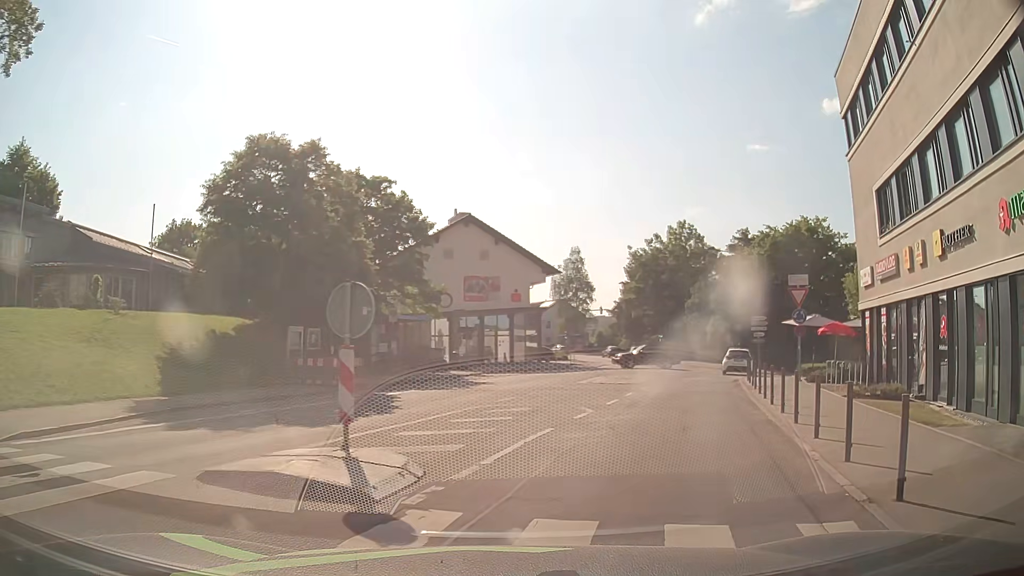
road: unclassified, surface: asphalt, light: Day
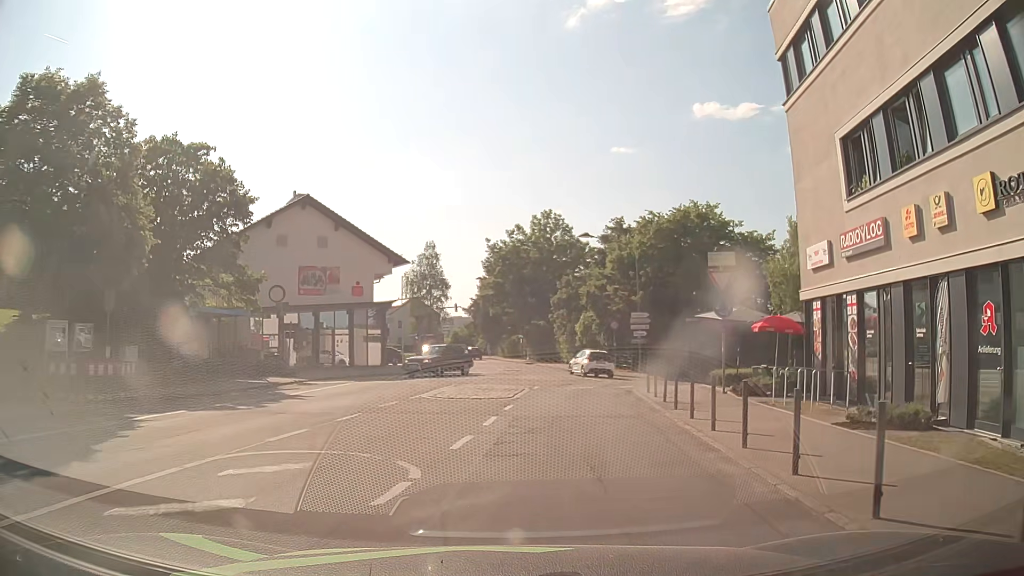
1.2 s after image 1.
(+0.7, +7.1) m; +10°
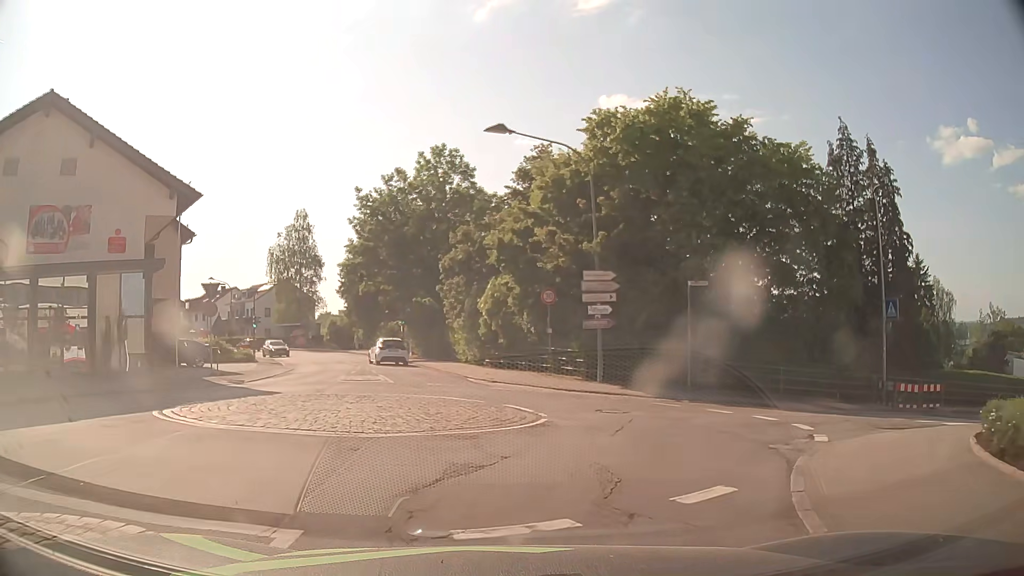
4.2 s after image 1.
(+2.0, +20.3) m; +8°
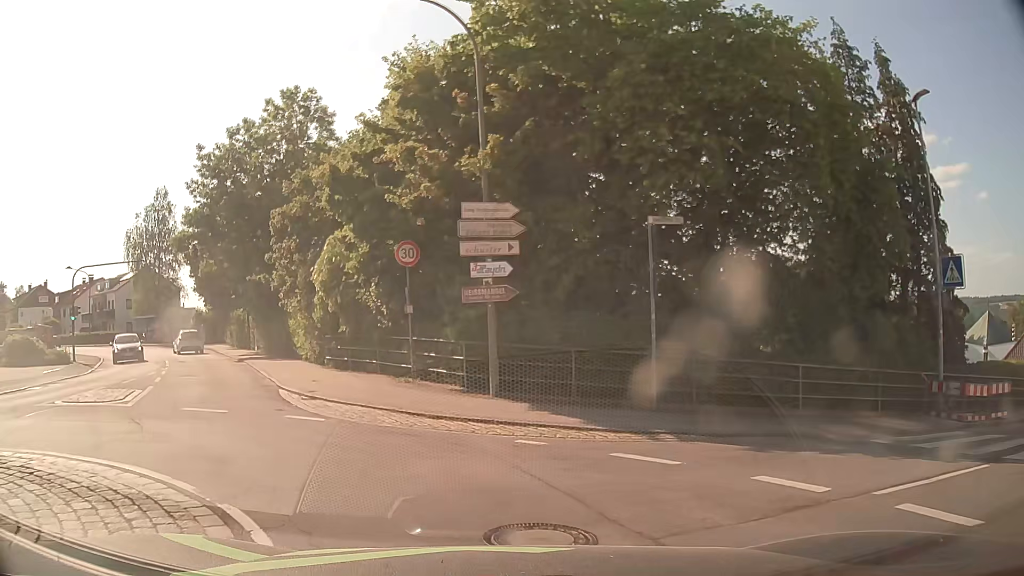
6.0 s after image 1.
(+1.2, +9.9) m; +10°
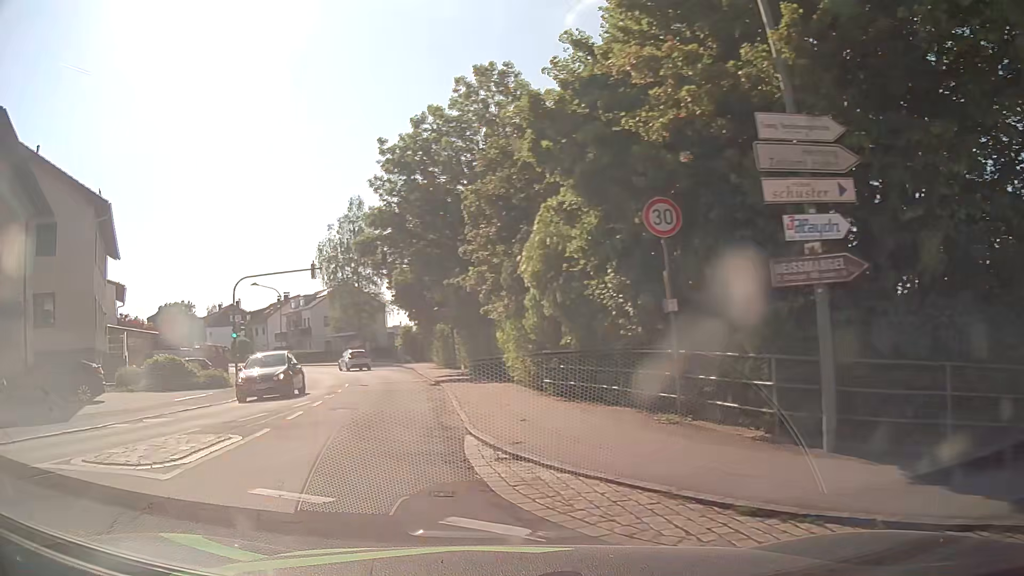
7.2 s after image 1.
(-0.8, +6.0) m; -18°
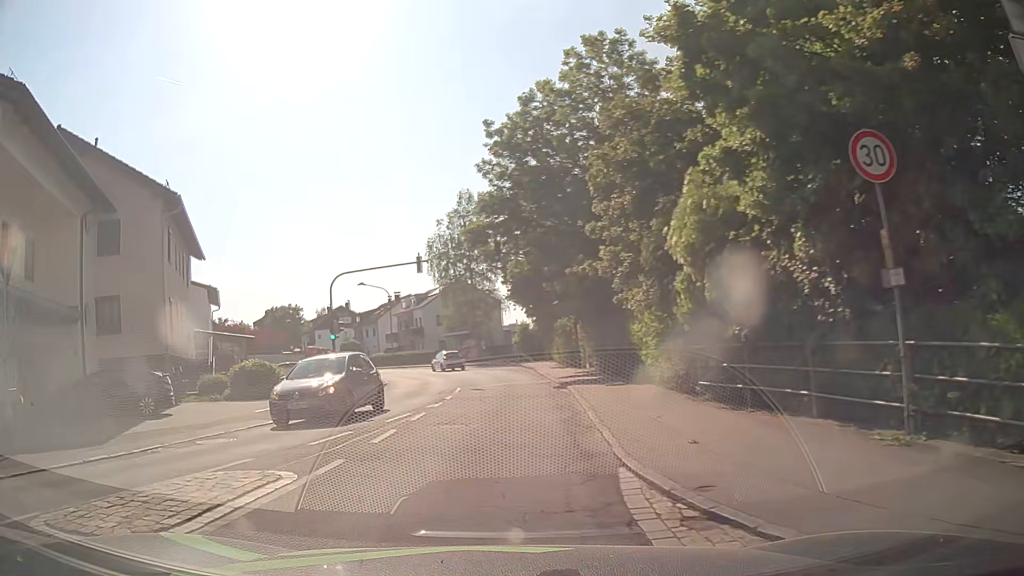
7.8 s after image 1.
(-0.3, +3.2) m; -10°
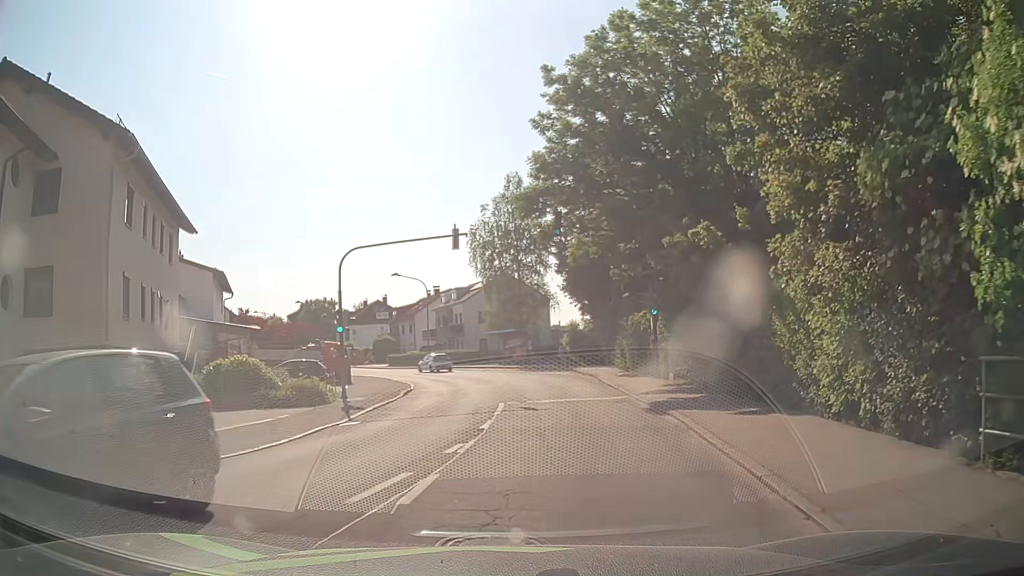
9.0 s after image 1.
(-0.5, +7.2) m; -5°
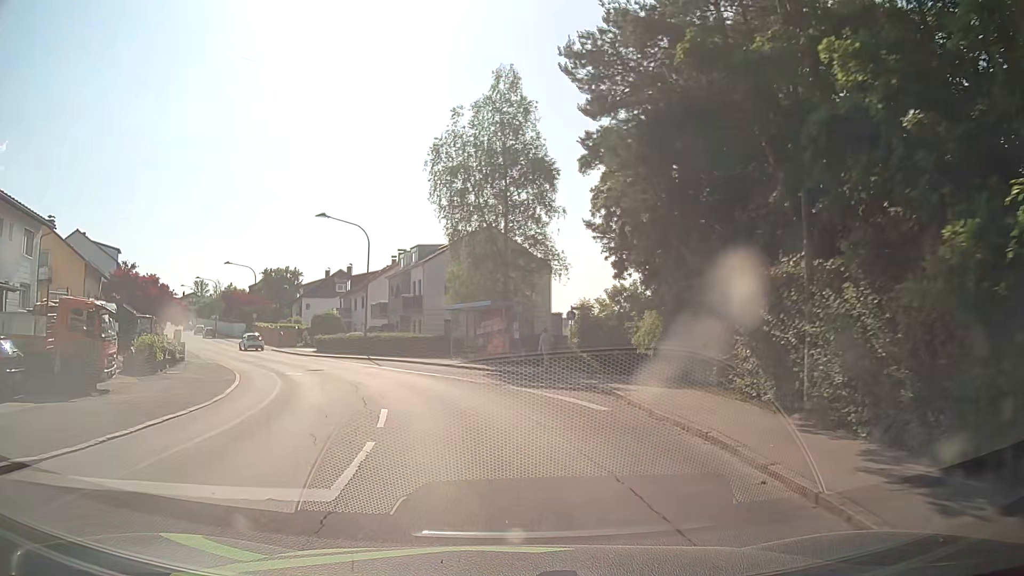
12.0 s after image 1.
(+1.3, +23.6) m; 0°
(0, +10) (-2, +20) (-5, +29) (-10, +38) (-15, +47) (-21, +55) (-26, +64) (-31, +72) (-36, +81) (-41, +89) m
